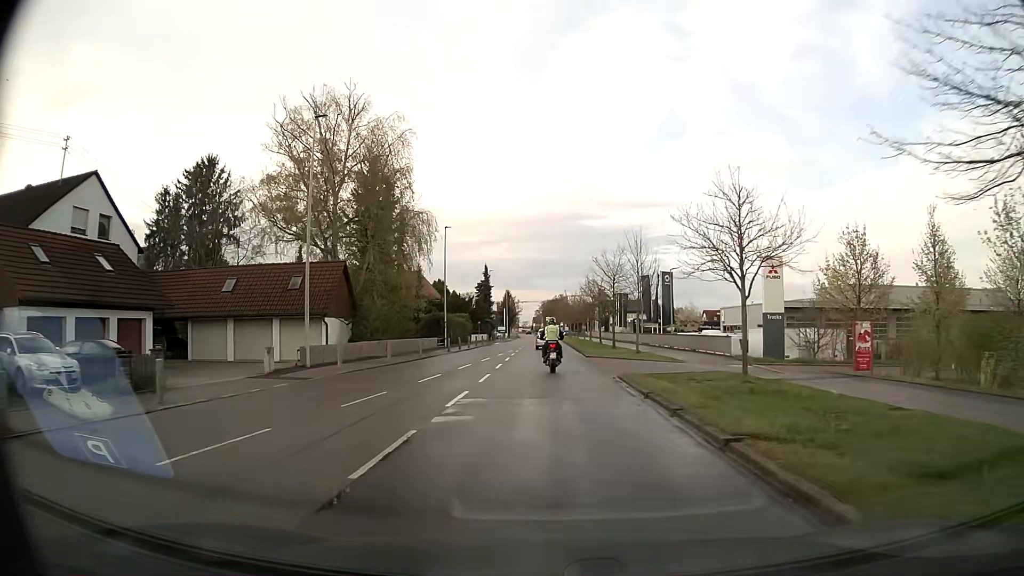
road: secondary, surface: asphalt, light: Day
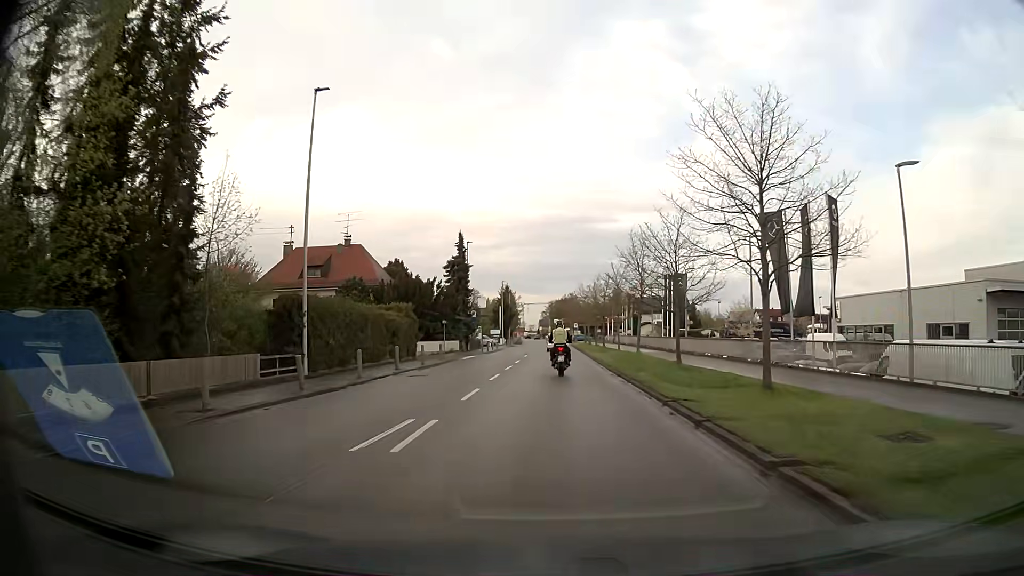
(0.0, +34.8) m; 0°
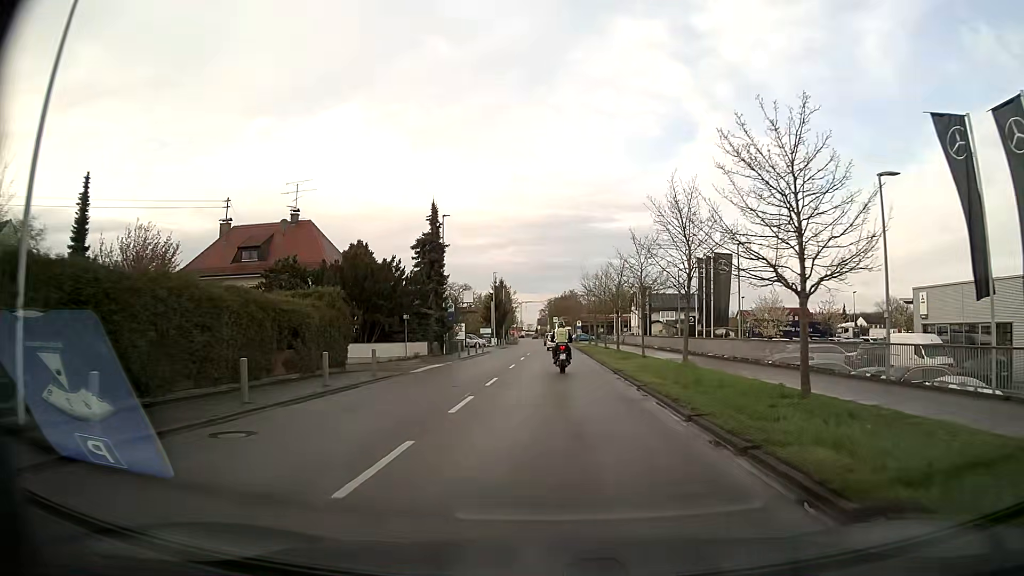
(0.0, +14.2) m; 0°
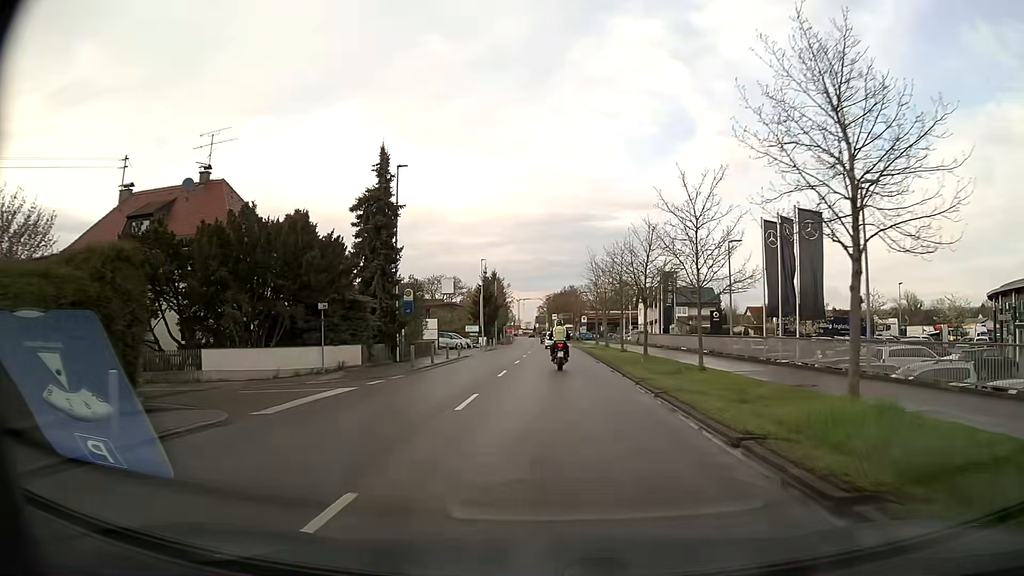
(0.0, +15.0) m; 0°
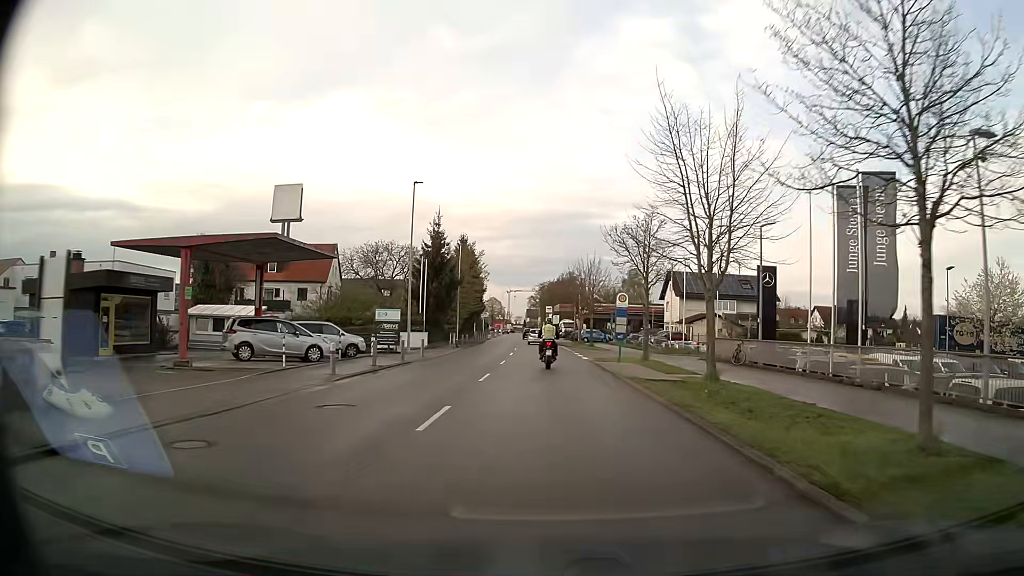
(+0.1, +38.8) m; 0°
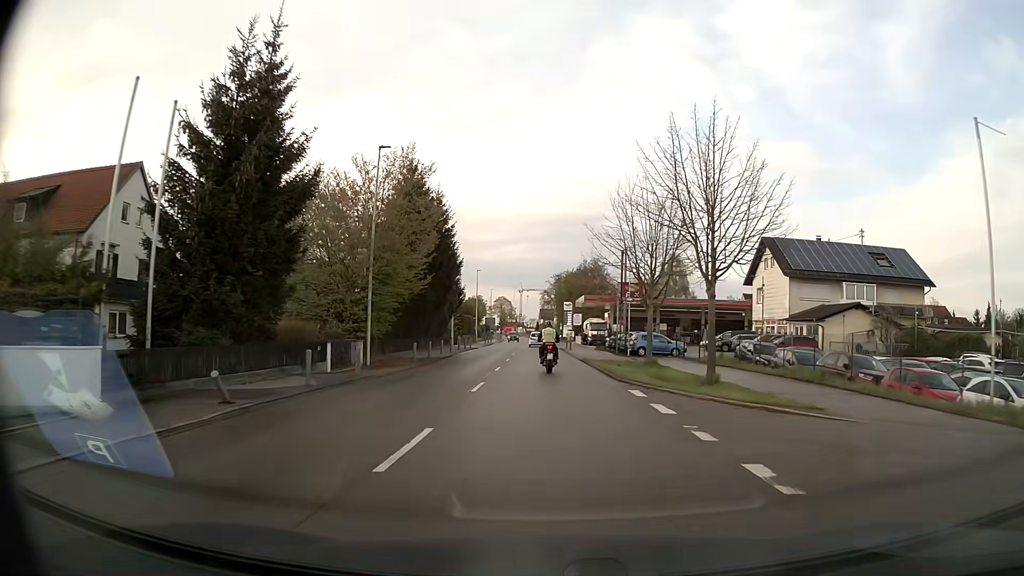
(-0.3, +38.7) m; -1°
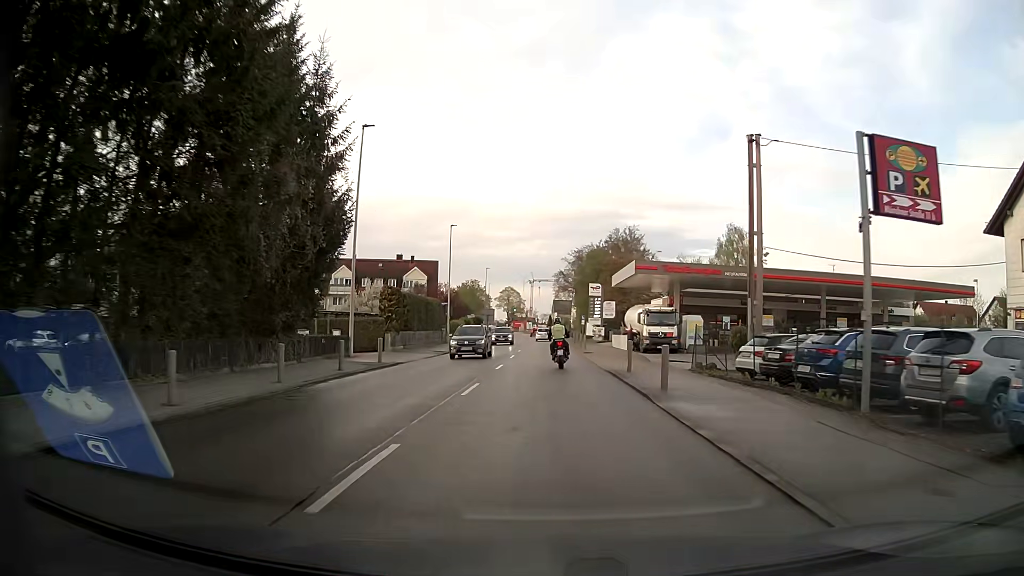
(-0.4, +37.9) m; -1°
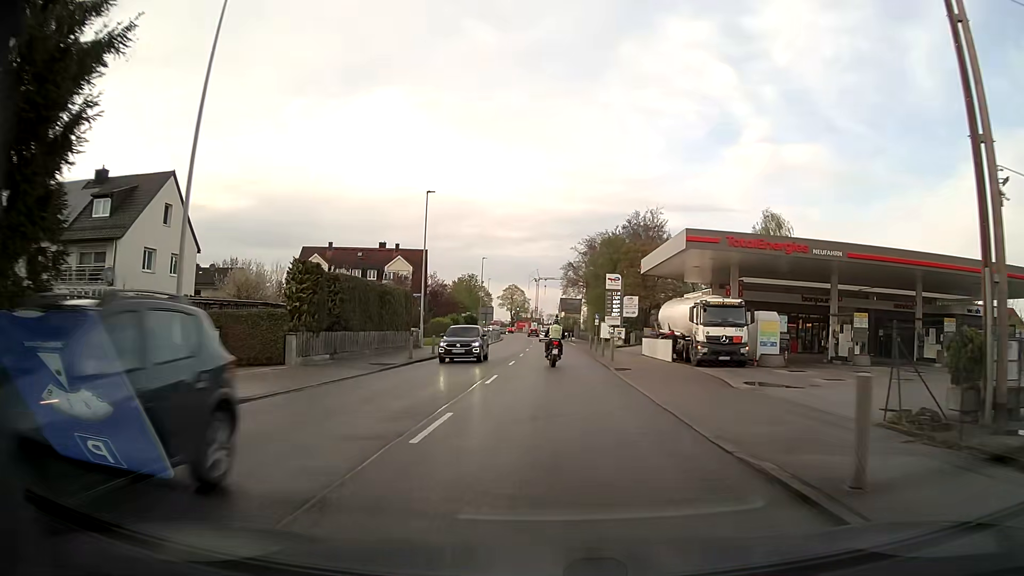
(-0.1, +14.9) m; -1°
(0, +10) (0, +20) (0, +30) (0, +40) (0, +50) (0, +60) (0, +70) (0, +80) (0, +90) (-1, +100) m
